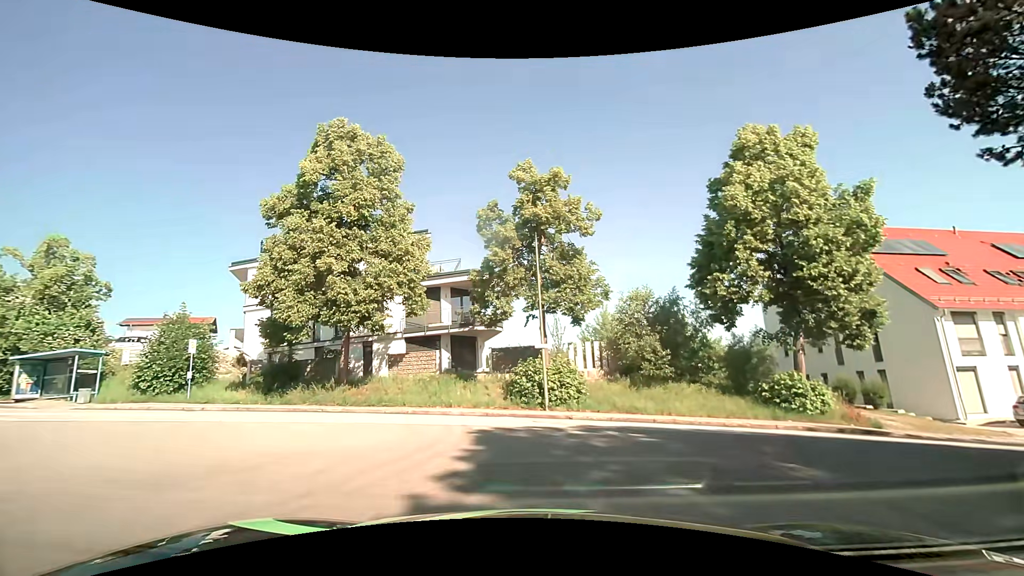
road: tertiary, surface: asphalt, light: Day
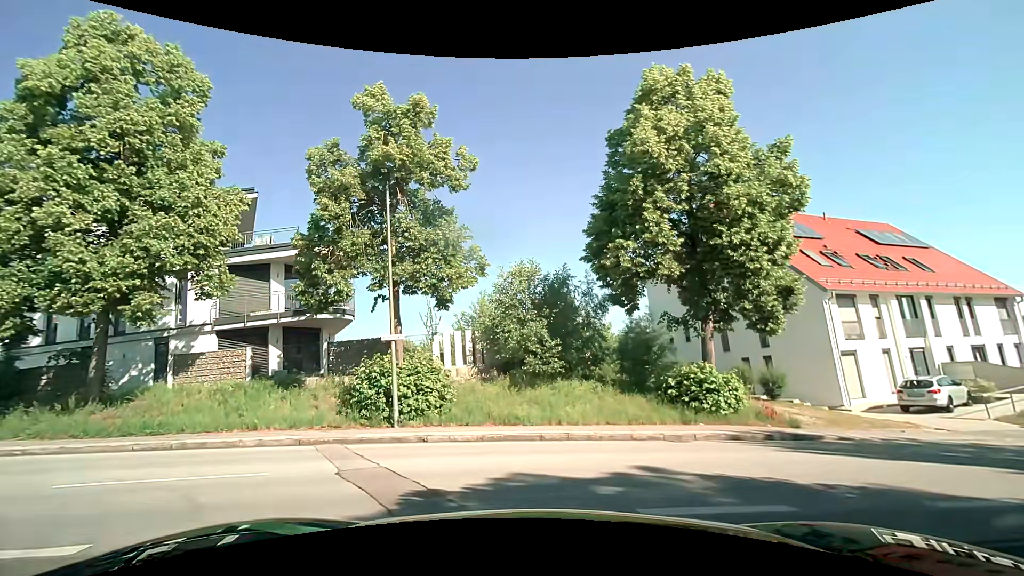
(+0.6, +5.6) m; +12°
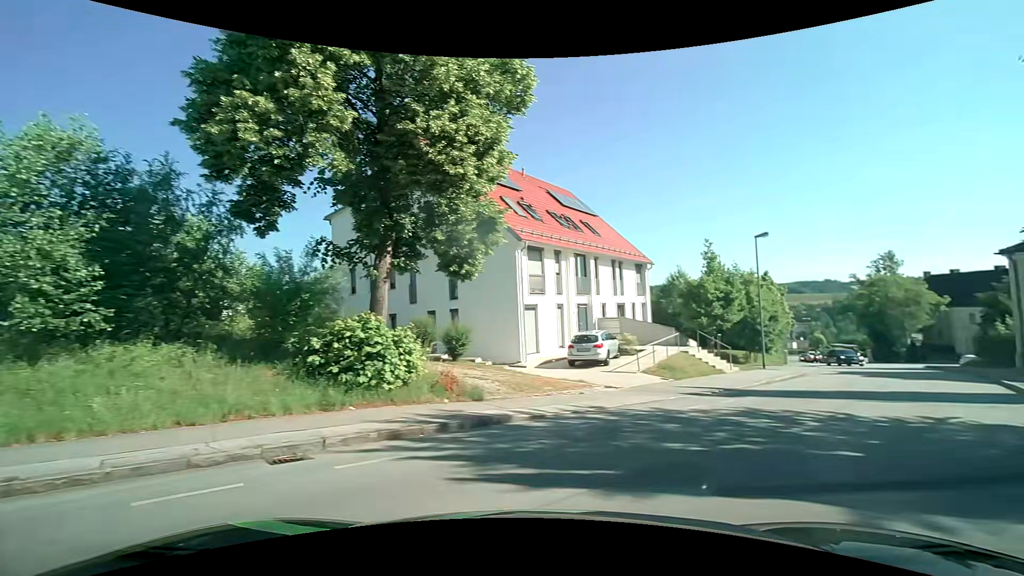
(+1.5, +6.3) m; +31°
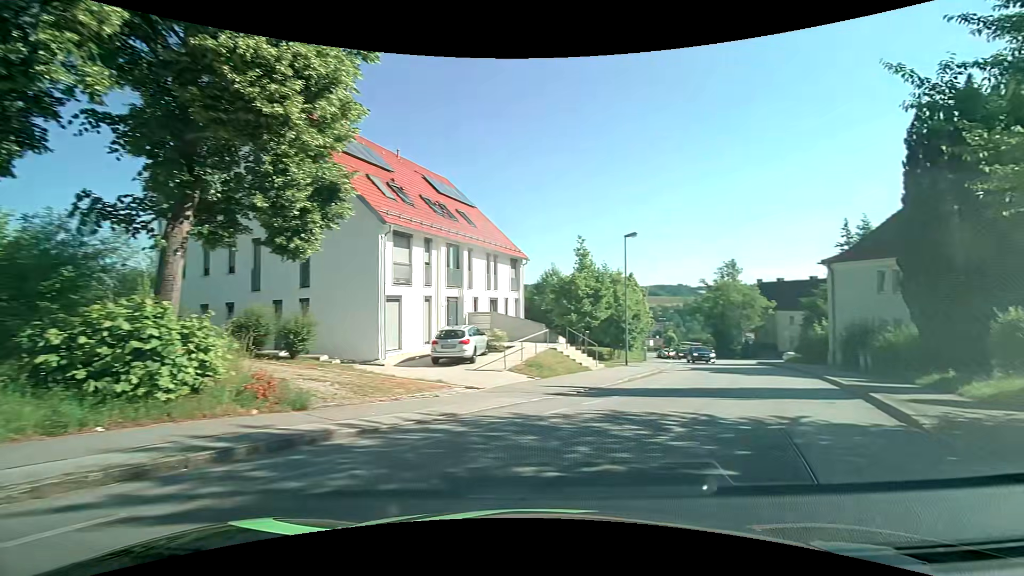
(+0.2, +1.9) m; +15°
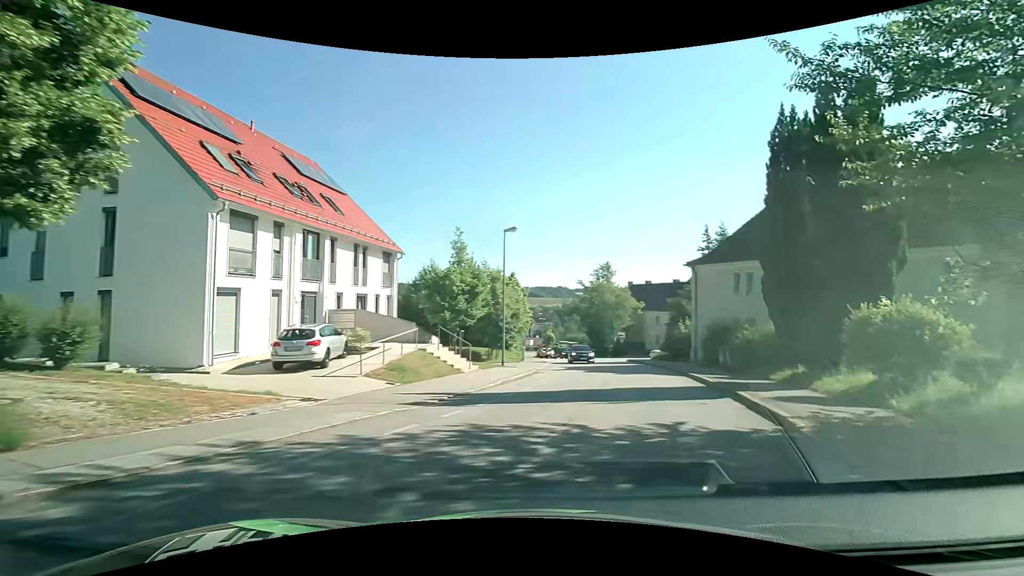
(+0.3, +2.1) m; +14°
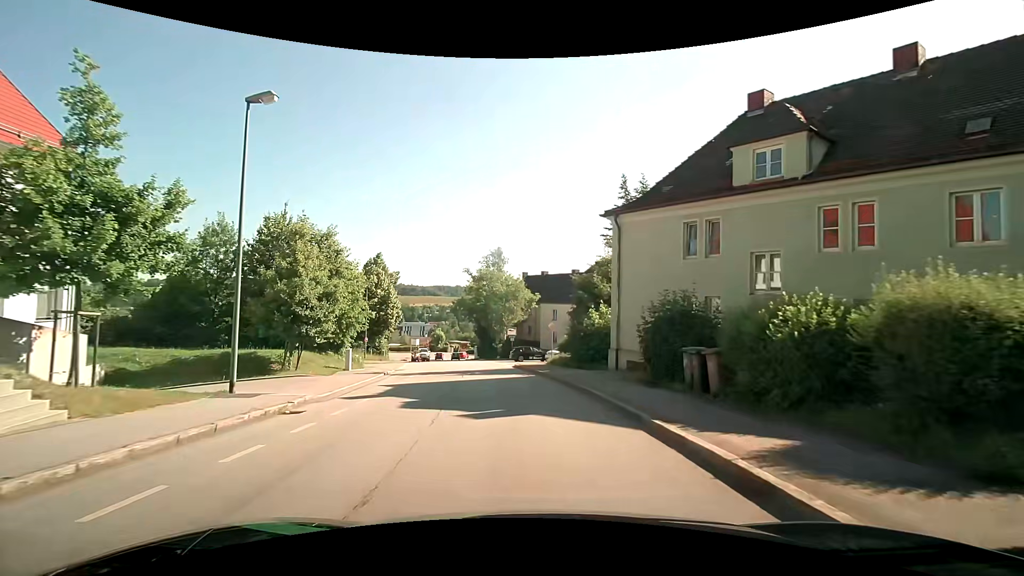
(+3.1, +14.9) m; +12°
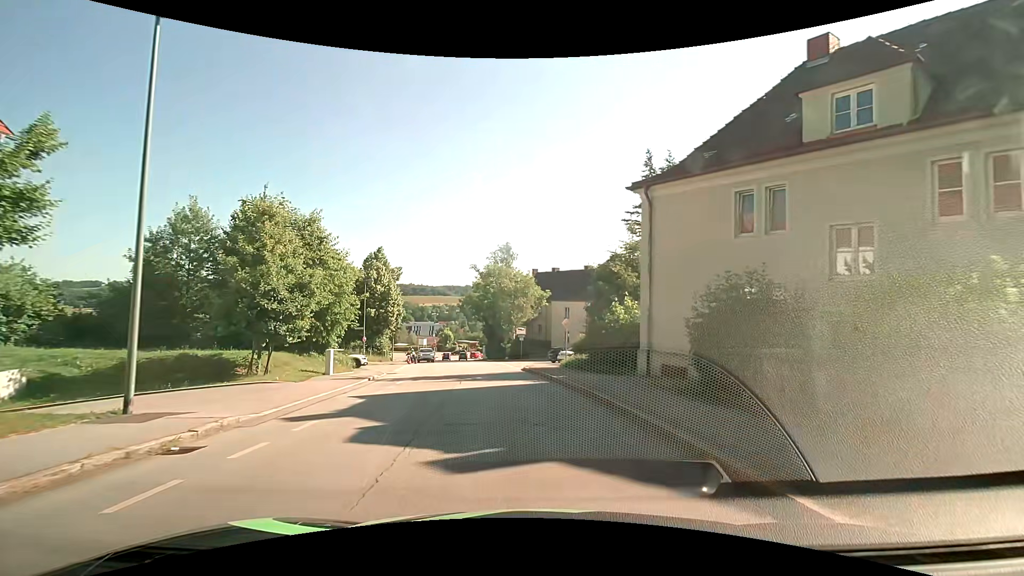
(0.0, +3.8) m; -2°
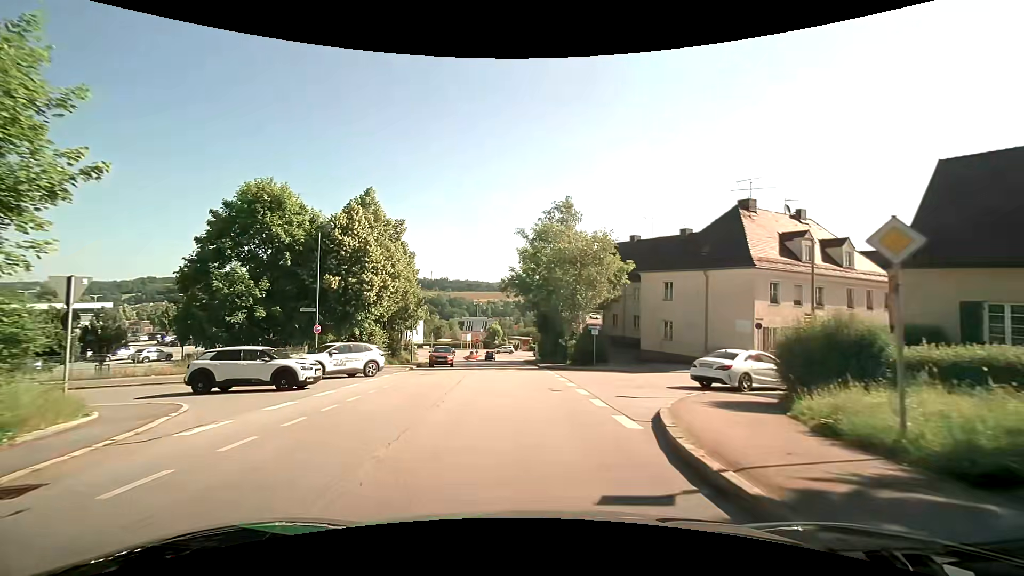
(-1.1, +22.0) m; -6°
(0, +10) (0, +20) (-1, +30) (-1, +40) (-1, +50) (-1, +60) (-2, +70) (-2, +80) (-3, +90) (-1, +100) m
